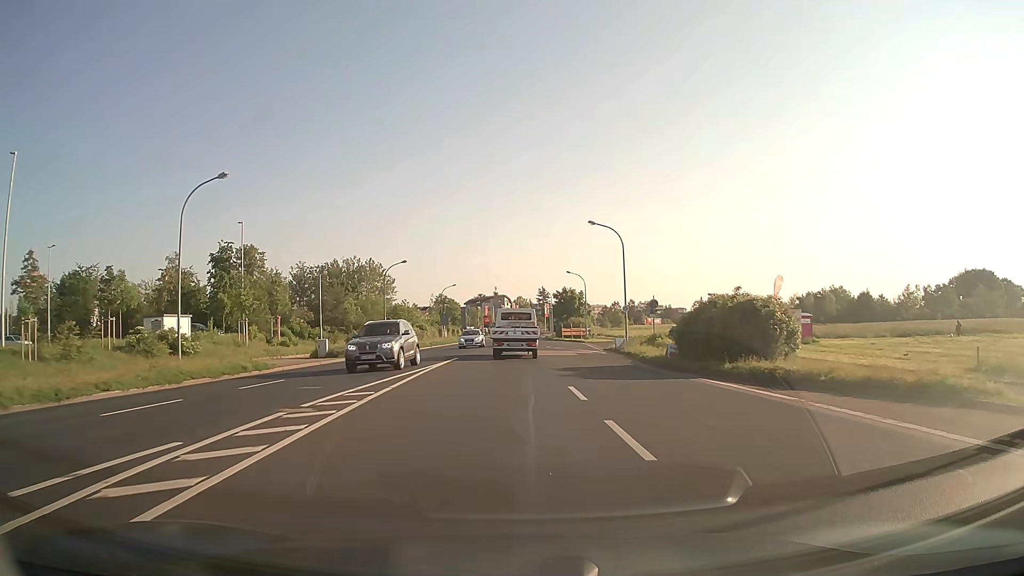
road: tertiary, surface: asphalt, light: Day
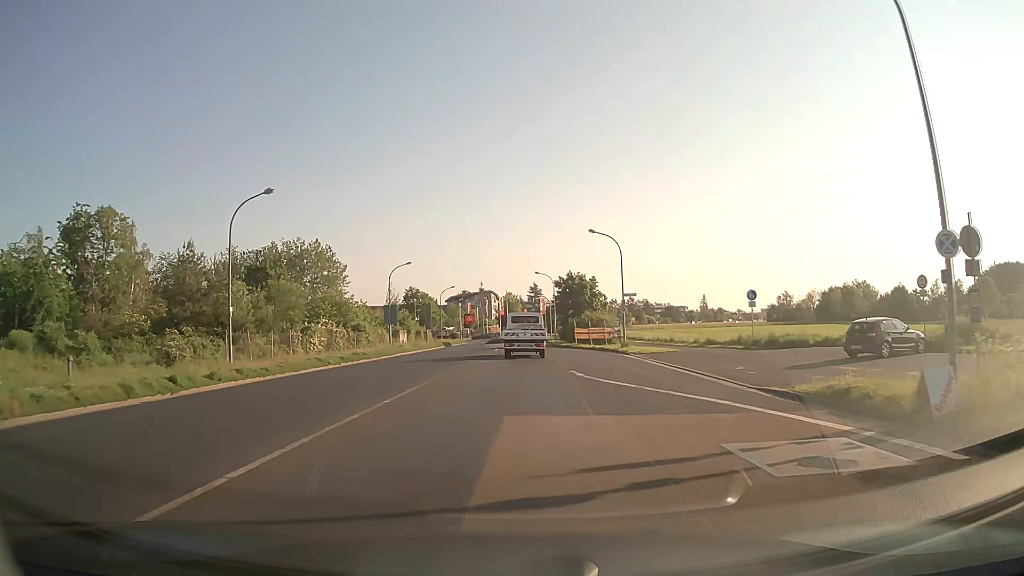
(+0.2, +32.2) m; +1°
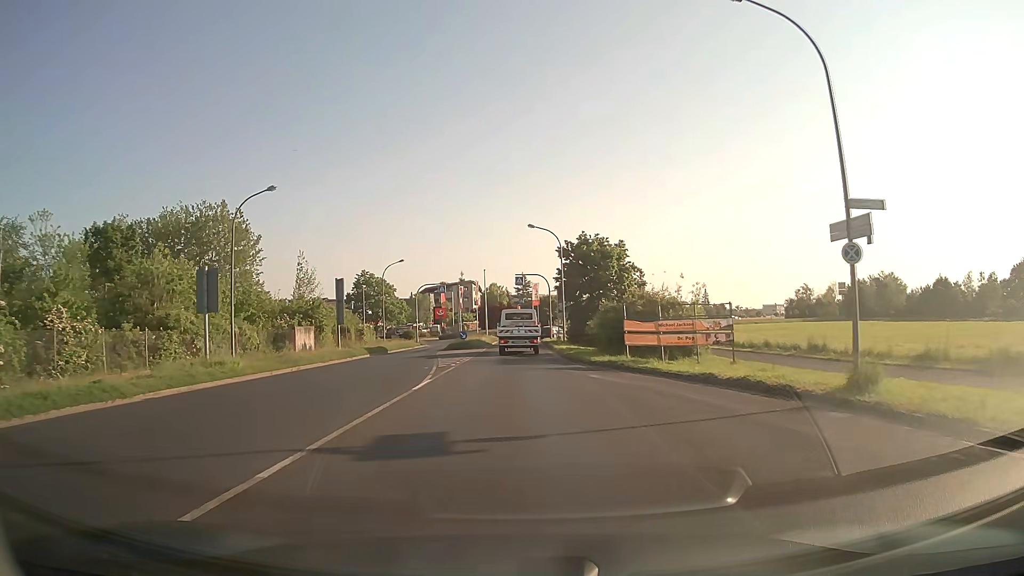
(+0.4, +32.3) m; +1°
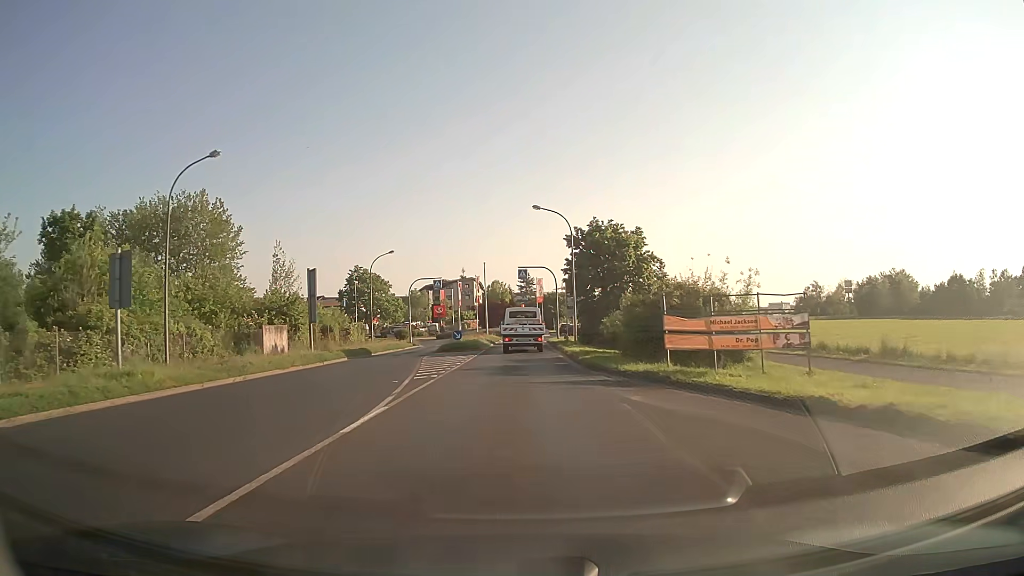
(0.0, +6.3) m; 0°
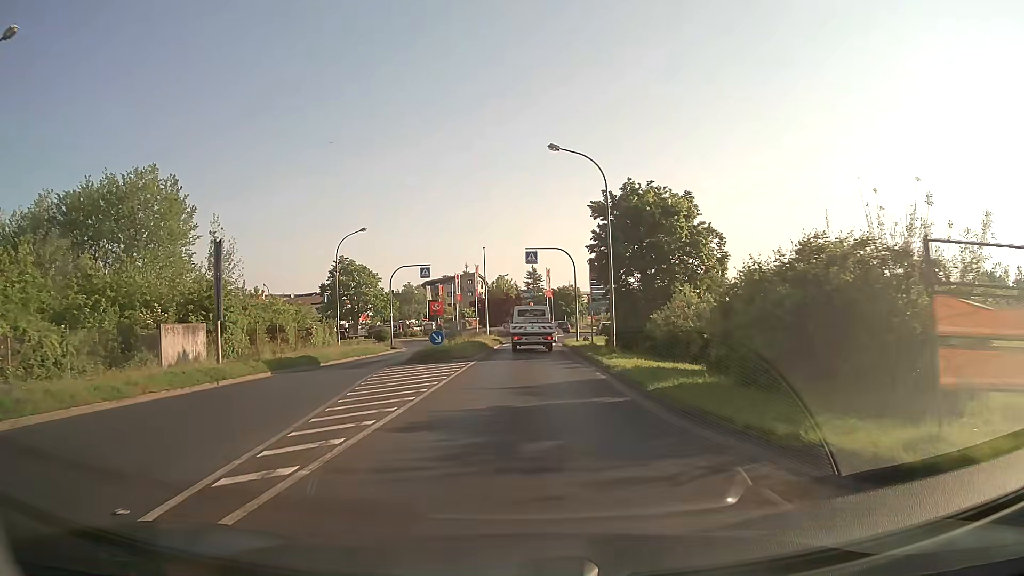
(-0.1, +12.3) m; 0°
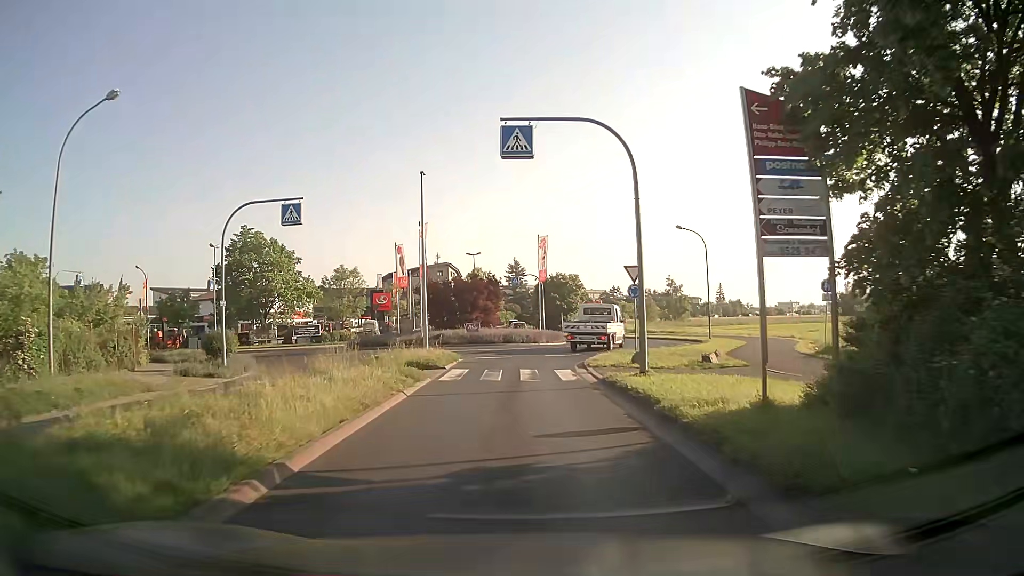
(+0.3, +27.1) m; +2°
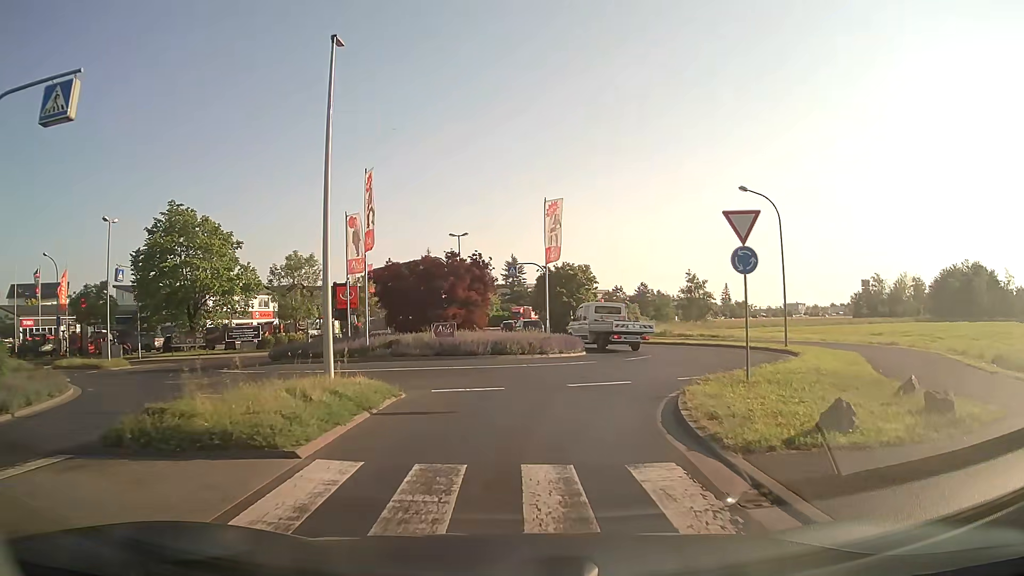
(-0.1, +13.9) m; 0°
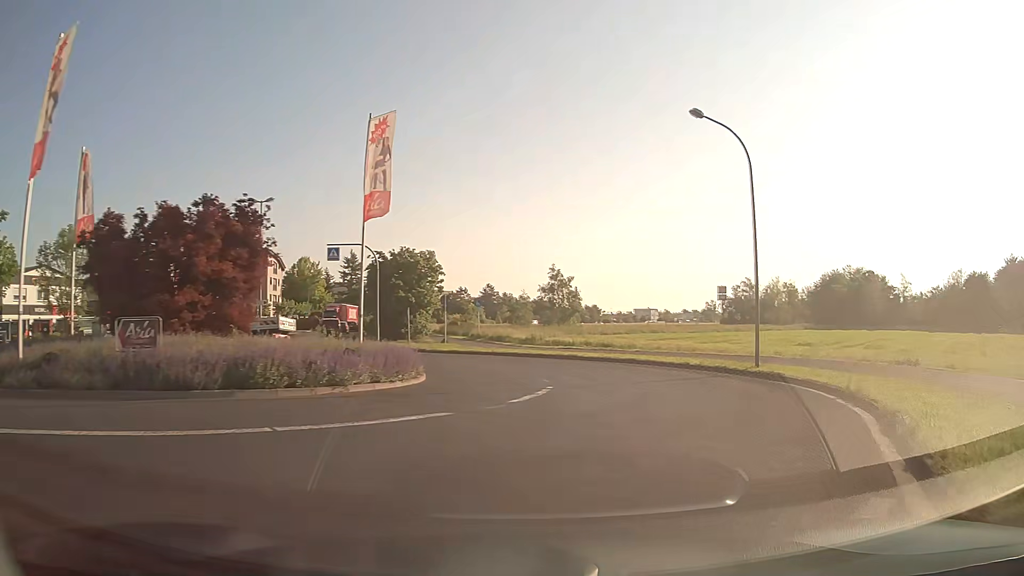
(+0.9, +13.2) m; +13°
(+1, +10) (+2, +20) (-3, +29) (-8, +37) (-12, +46) (-15, +56) (-17, +66) (-19, +75) (-21, +85) (-23, +95) m
